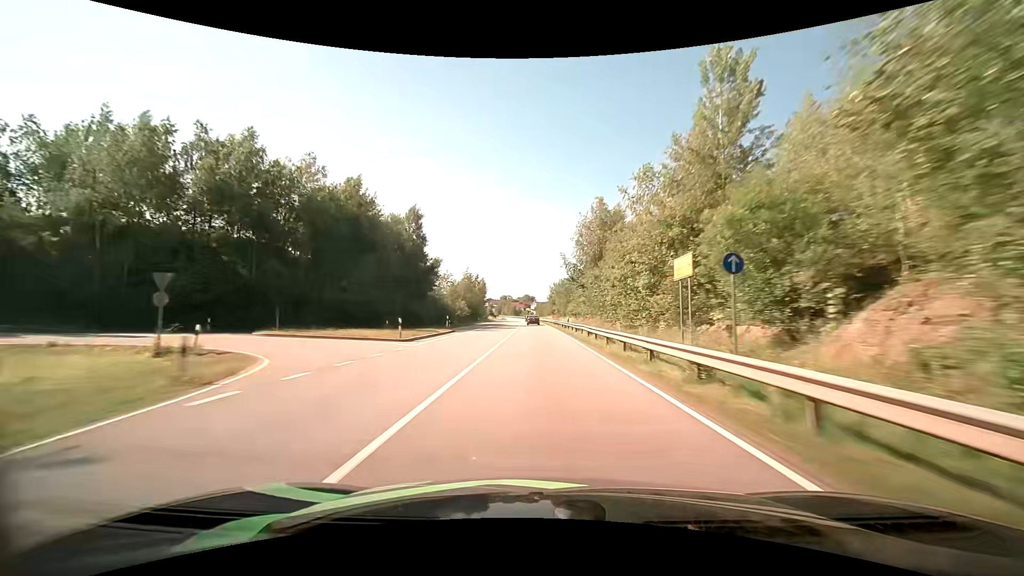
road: primary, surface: asphalt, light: Day
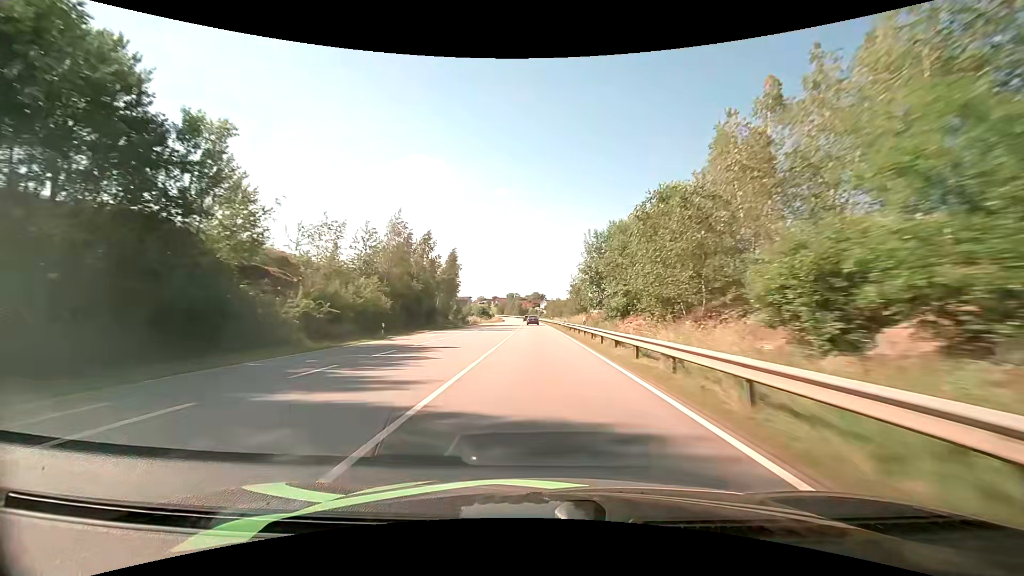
(-0.6, +62.7) m; -1°
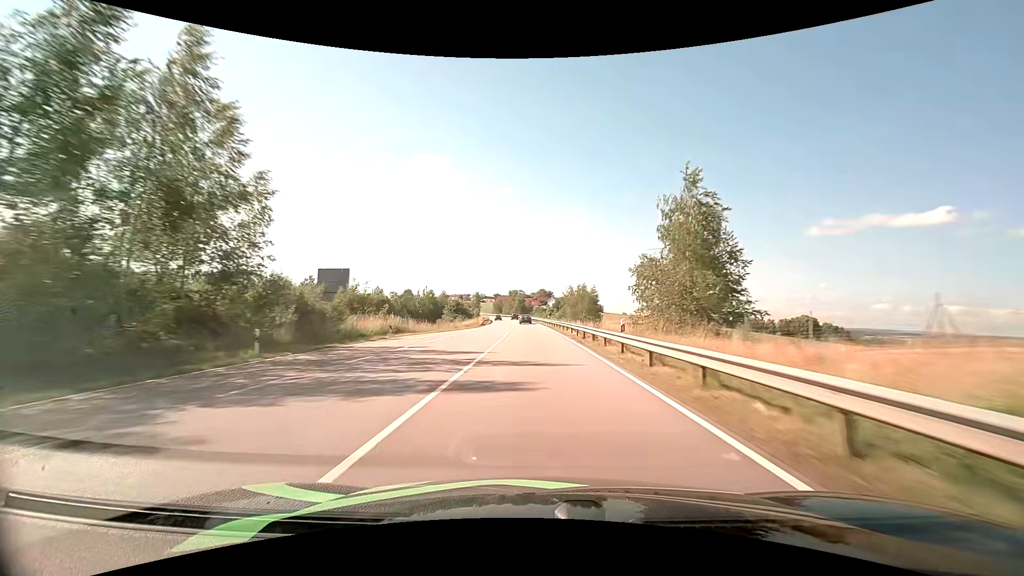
(-0.5, +62.4) m; -1°
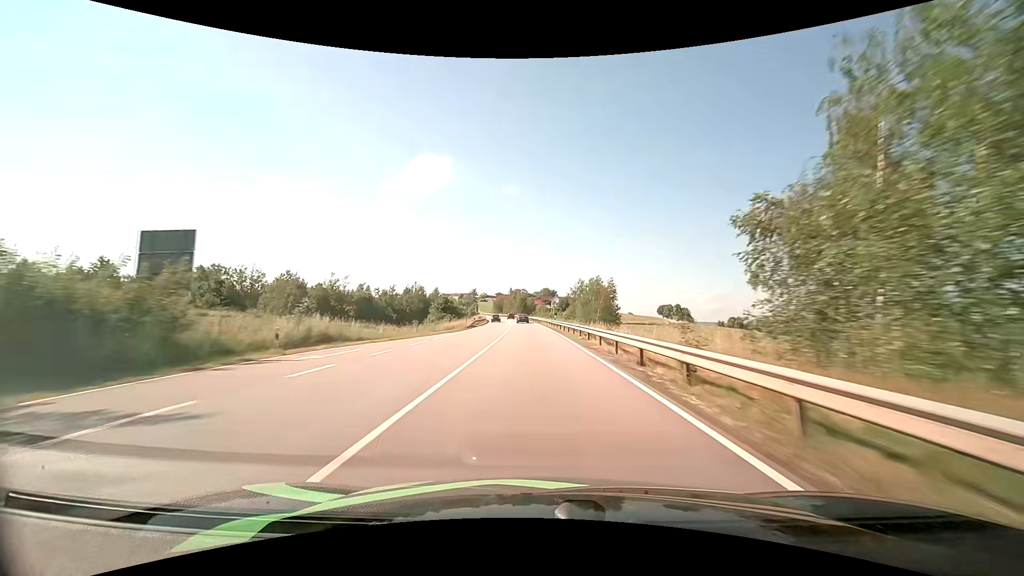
(-0.1, +15.5) m; 0°
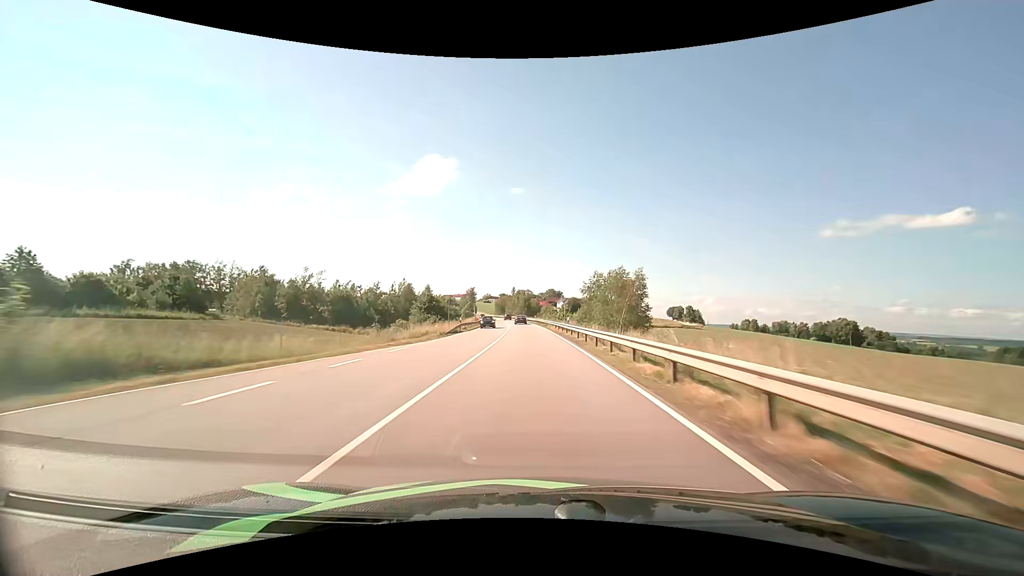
(-0.1, +15.5) m; -1°
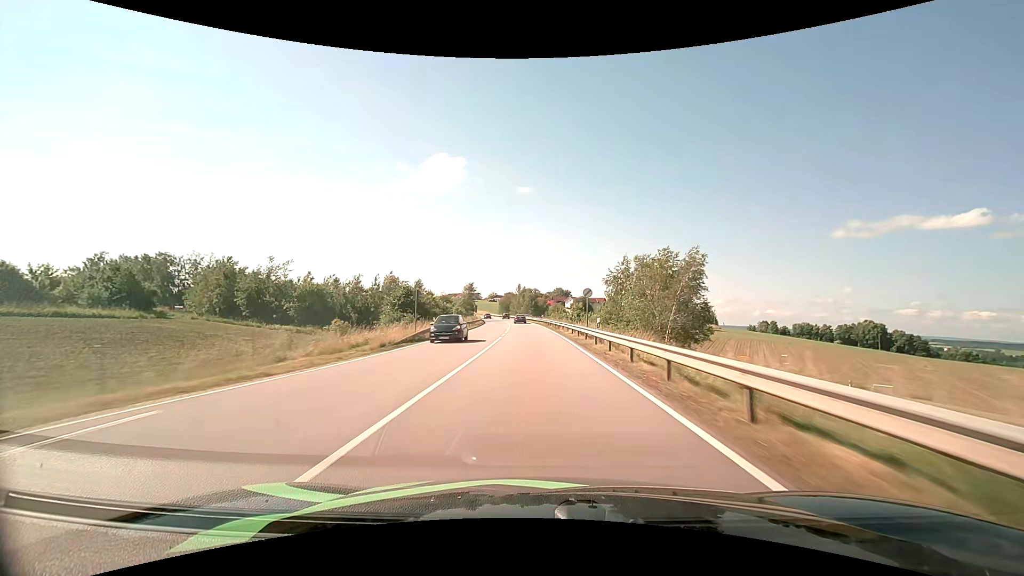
(-0.1, +15.6) m; -1°
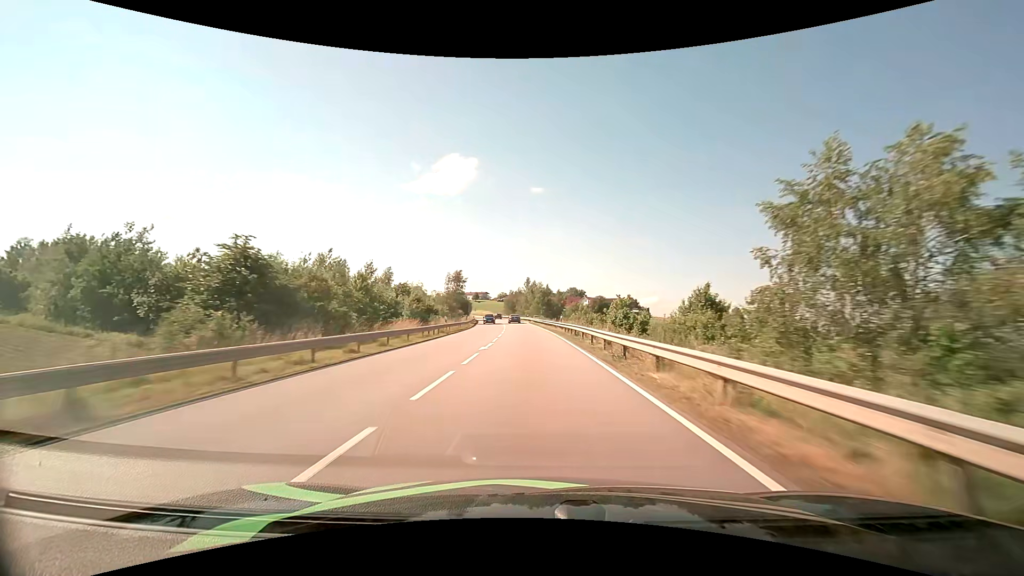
(-0.3, +31.3) m; -1°
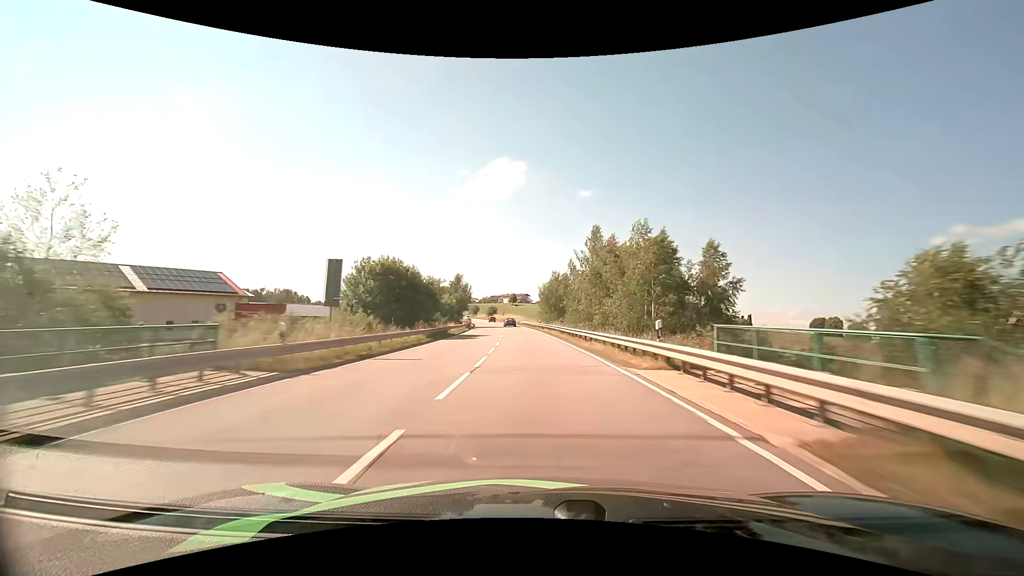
(-3.7, +78.9) m; -5°
(0, +10) (0, +20) (-1, +30) (-1, +40) (-2, +50) (-2, +60) (-3, +70) (-4, +80) (-5, +90) (-7, +100) m
